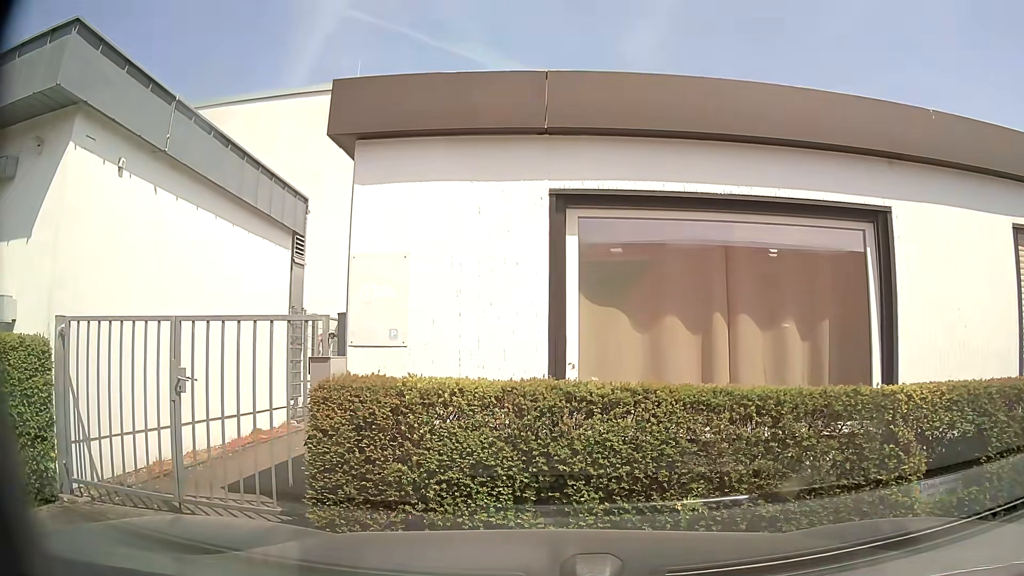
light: Day
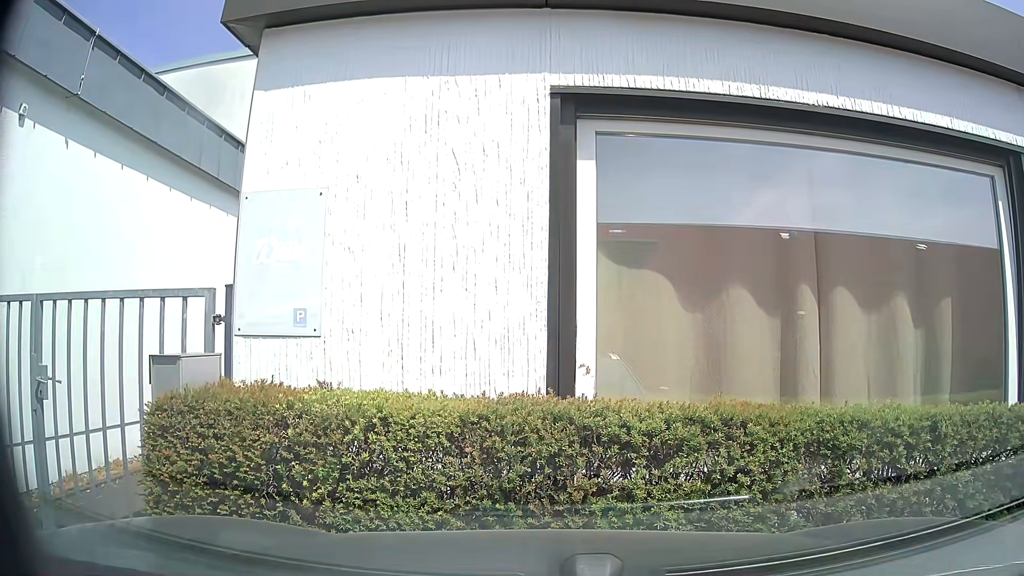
(0.0, +1.6) m; 0°
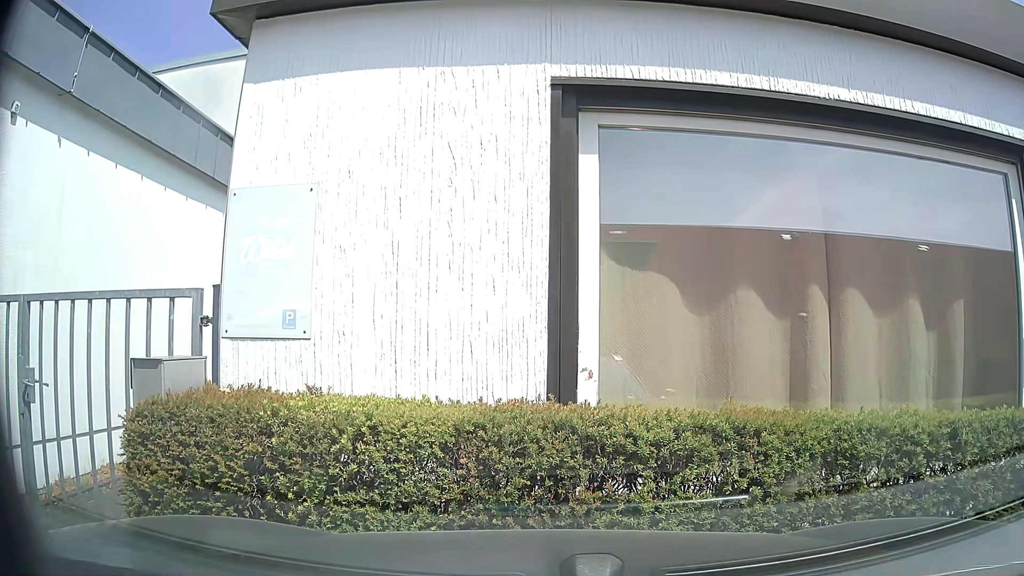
(0.0, +0.2) m; 0°
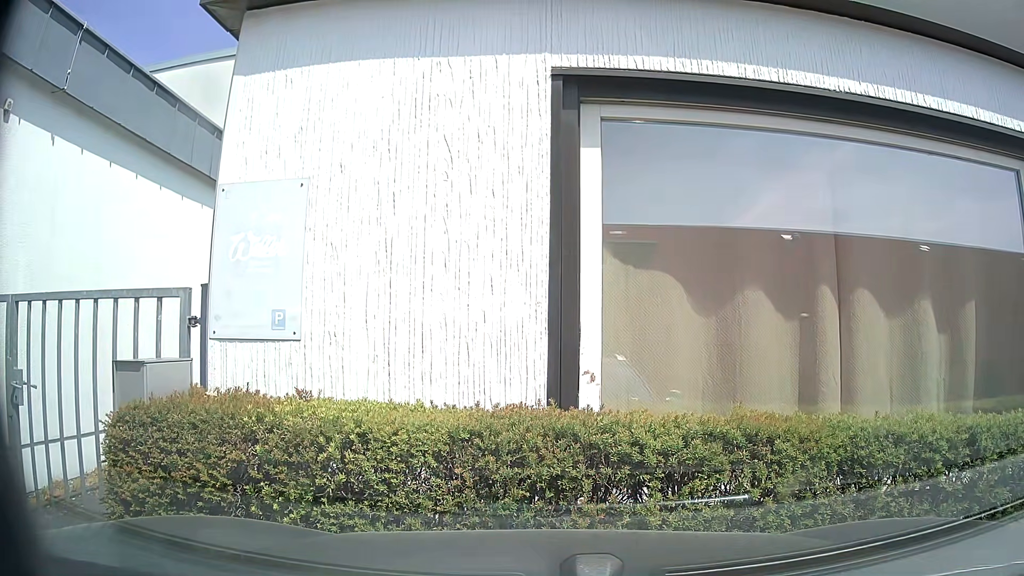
(0.0, +0.1) m; 0°
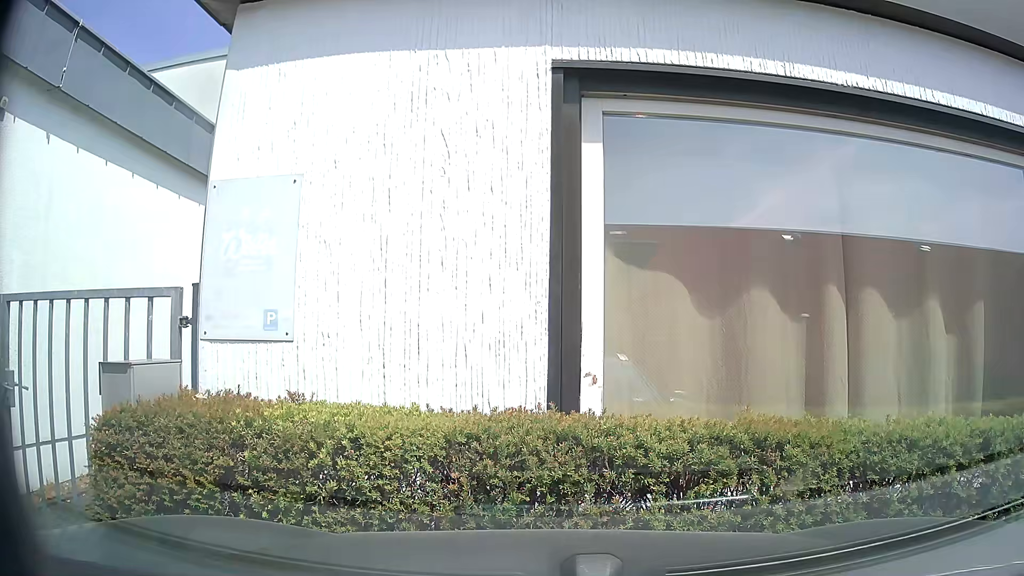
(0.0, +0.1) m; 0°
